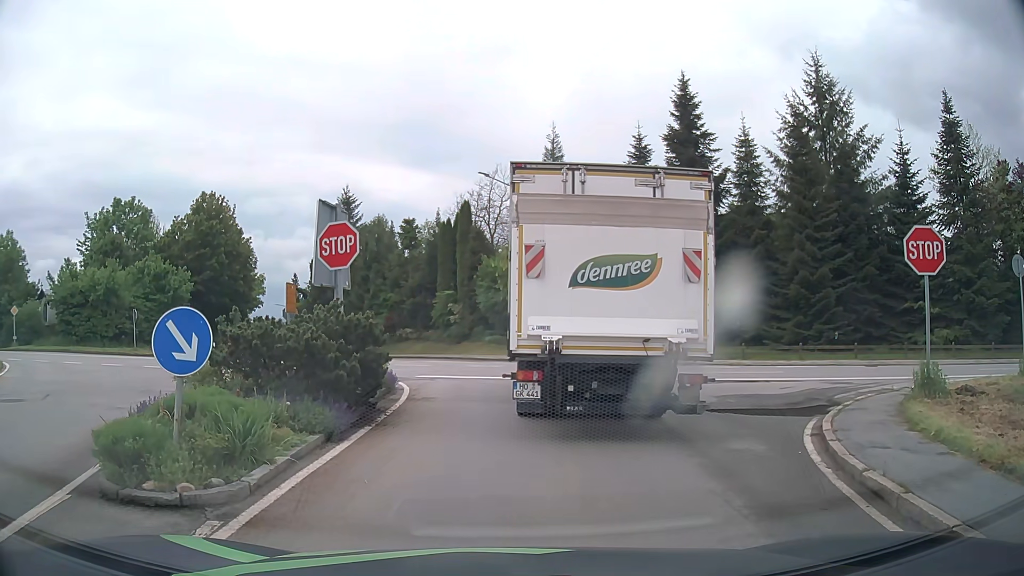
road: tertiary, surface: asphalt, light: Day
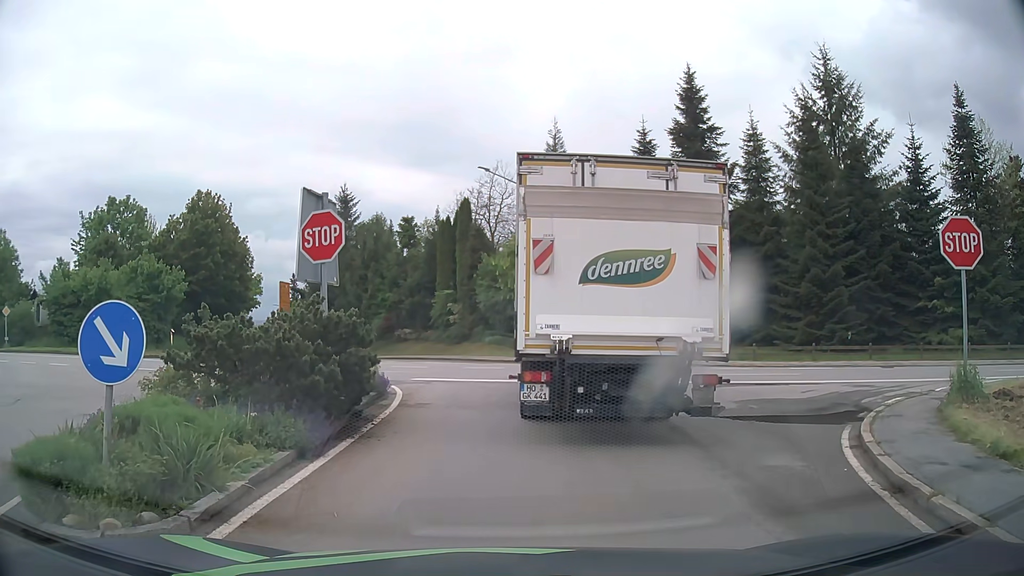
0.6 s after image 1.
(0.0, +1.2) m; +1°
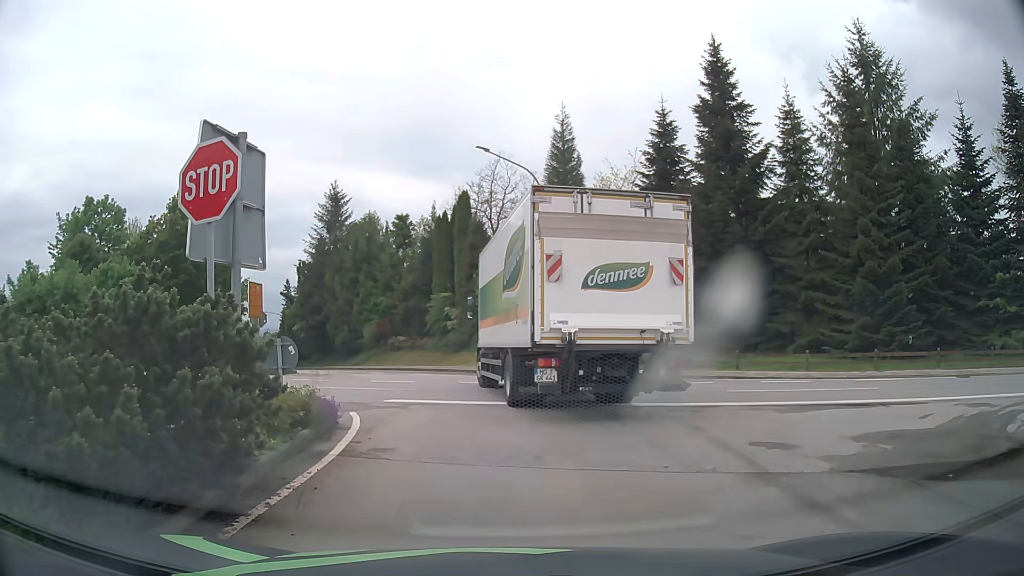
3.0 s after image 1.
(-0.1, +4.8) m; -1°
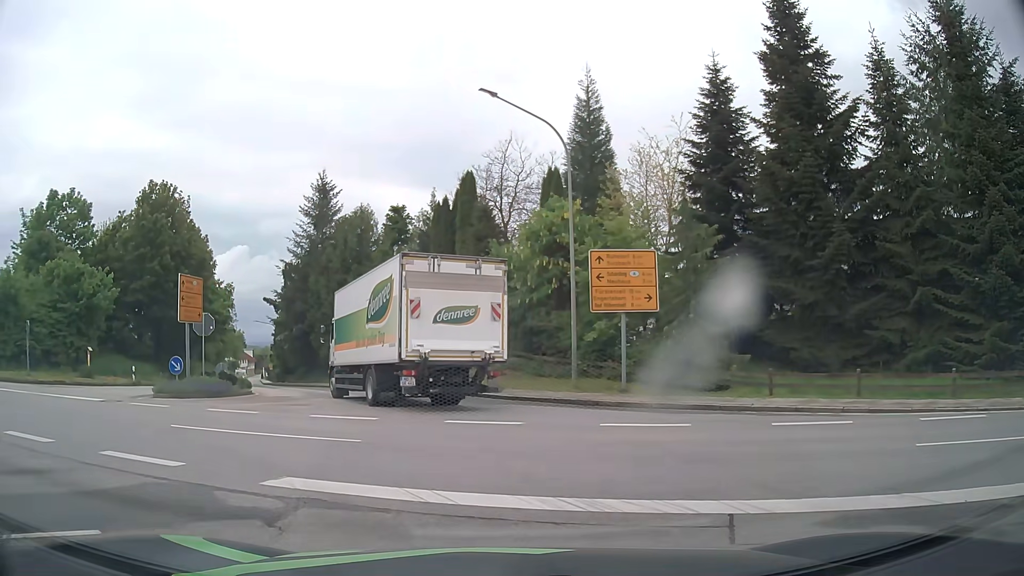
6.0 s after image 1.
(0.0, +8.0) m; -2°
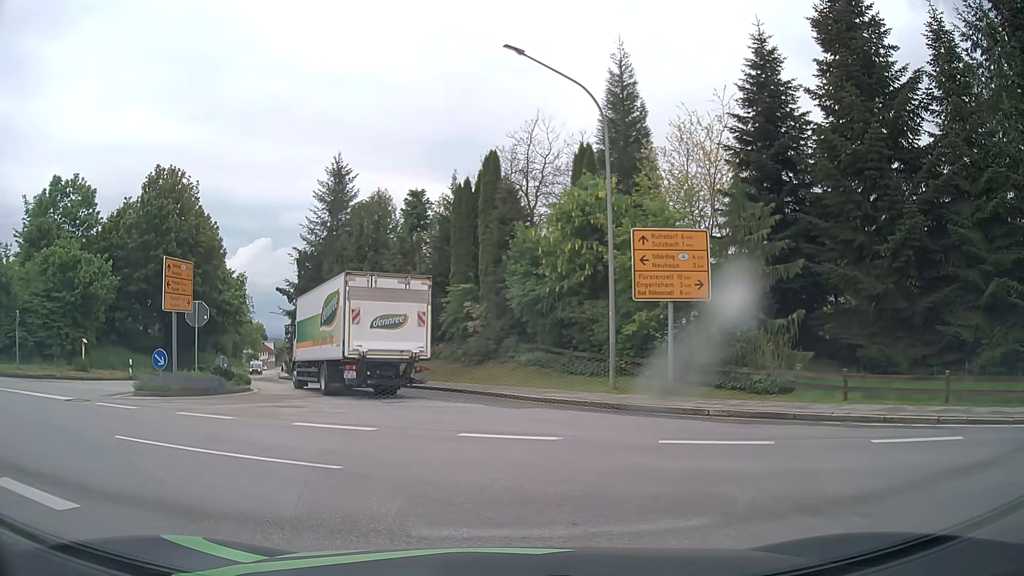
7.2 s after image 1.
(0.0, +2.6) m; 0°
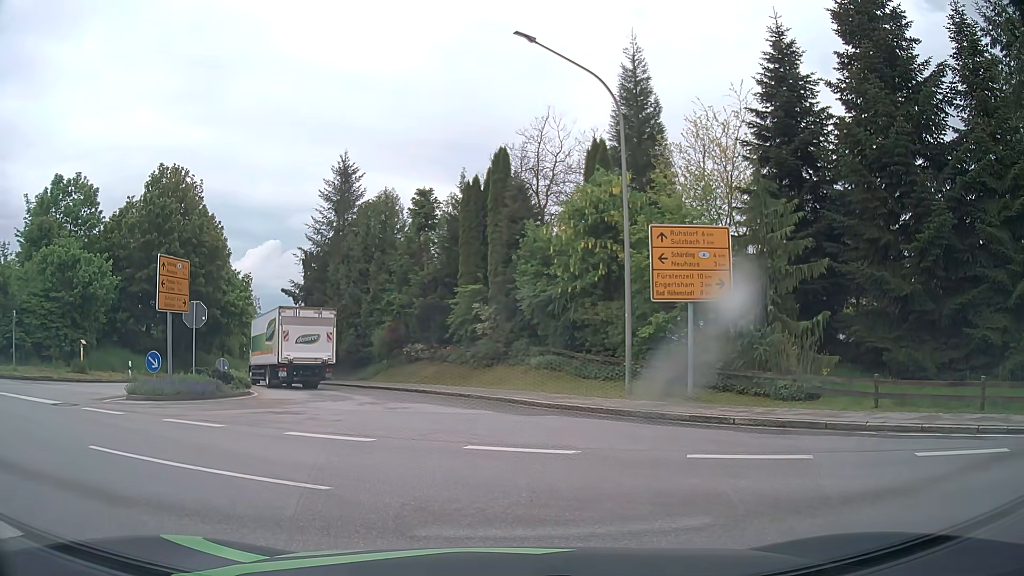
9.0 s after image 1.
(0.0, +0.9) m; 0°
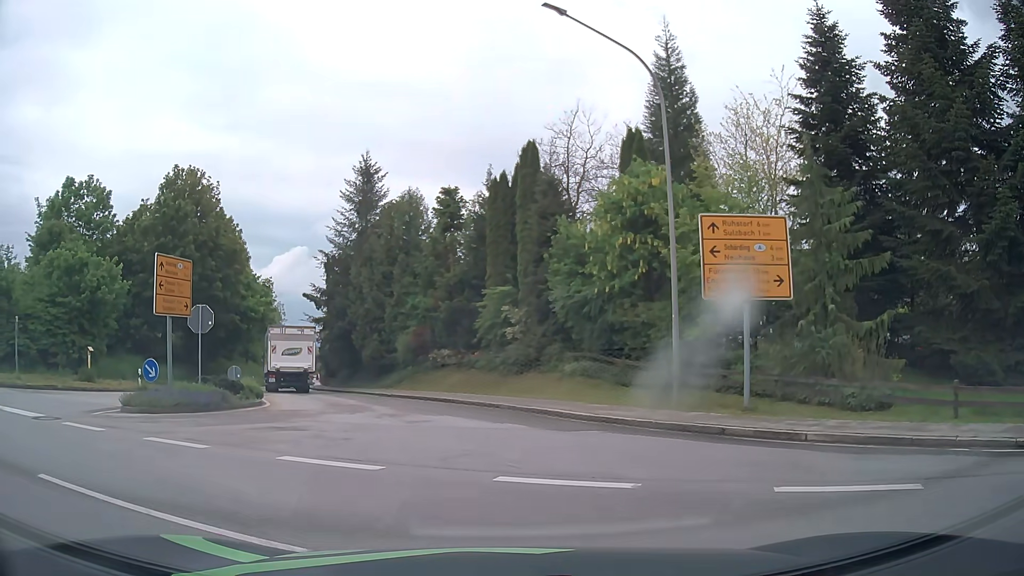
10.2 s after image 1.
(-0.1, +2.1) m; -5°
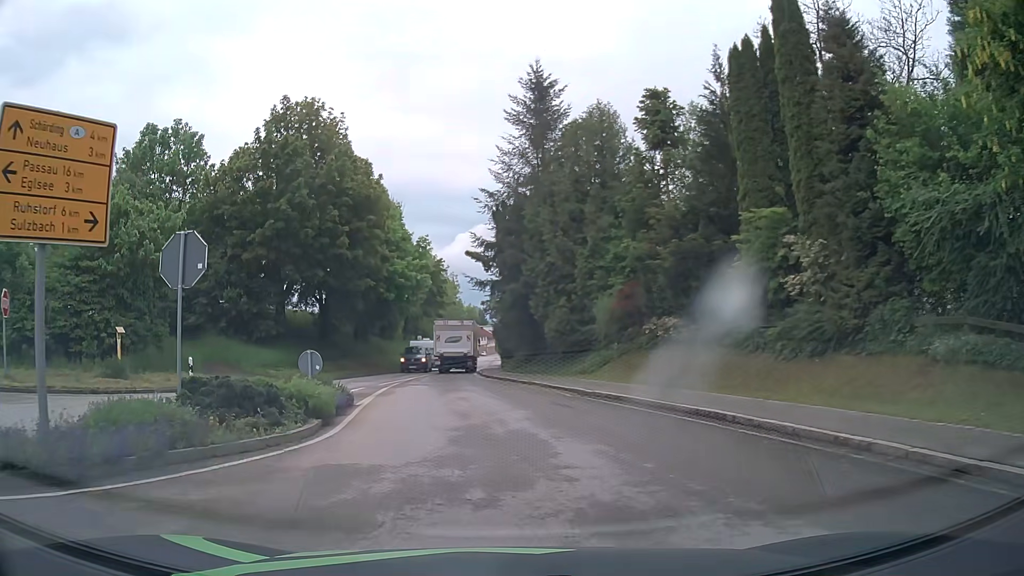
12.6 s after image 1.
(-1.6, +12.9) m; -15°
(-1, +10) (-2, +20) (-3, +30) (-3, +40) (-4, +50) (-4, +60) (-4, +70) (-4, +80) (-3, +90) (-3, +100) m
